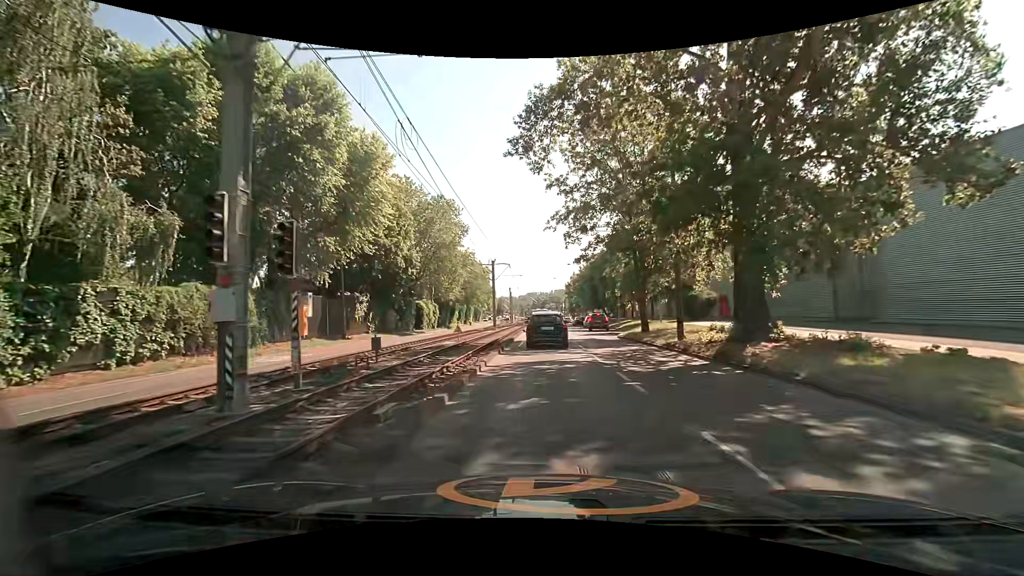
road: secondary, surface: asphalt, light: Day
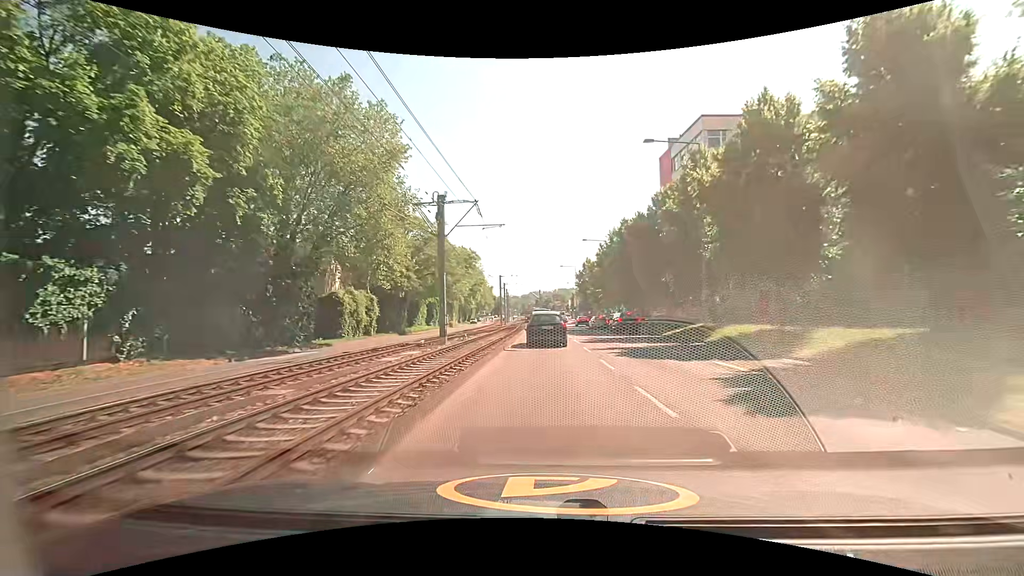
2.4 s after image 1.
(-0.2, +30.1) m; -1°
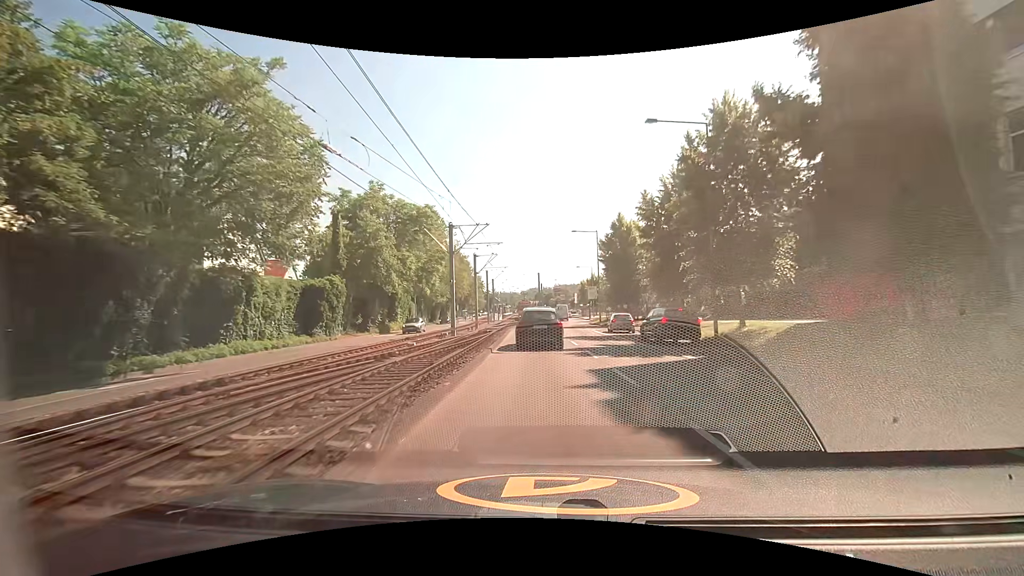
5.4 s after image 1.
(0.0, +39.4) m; 0°
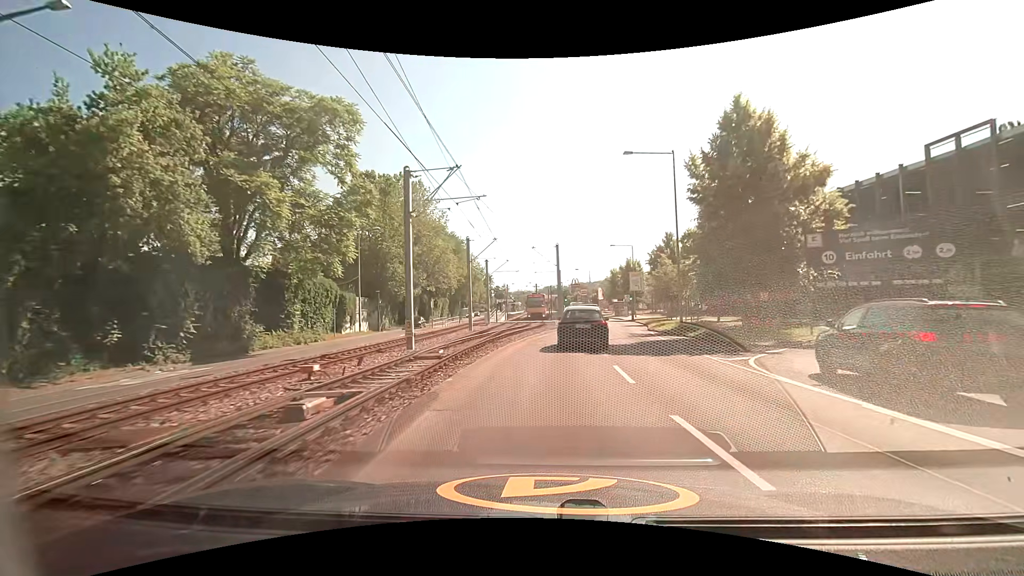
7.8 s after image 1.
(-0.6, +29.8) m; -2°
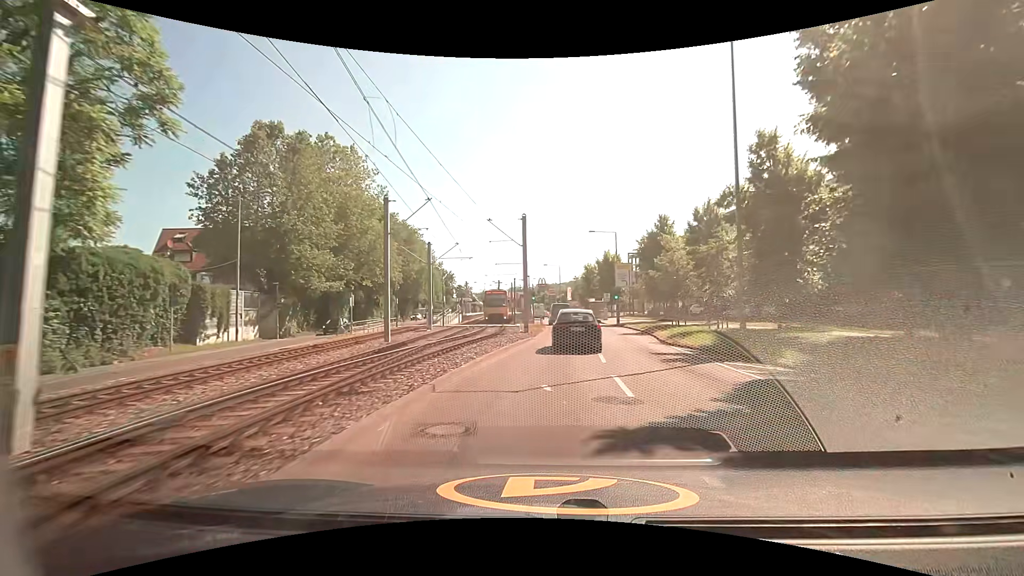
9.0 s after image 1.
(+0.4, +14.2) m; +4°
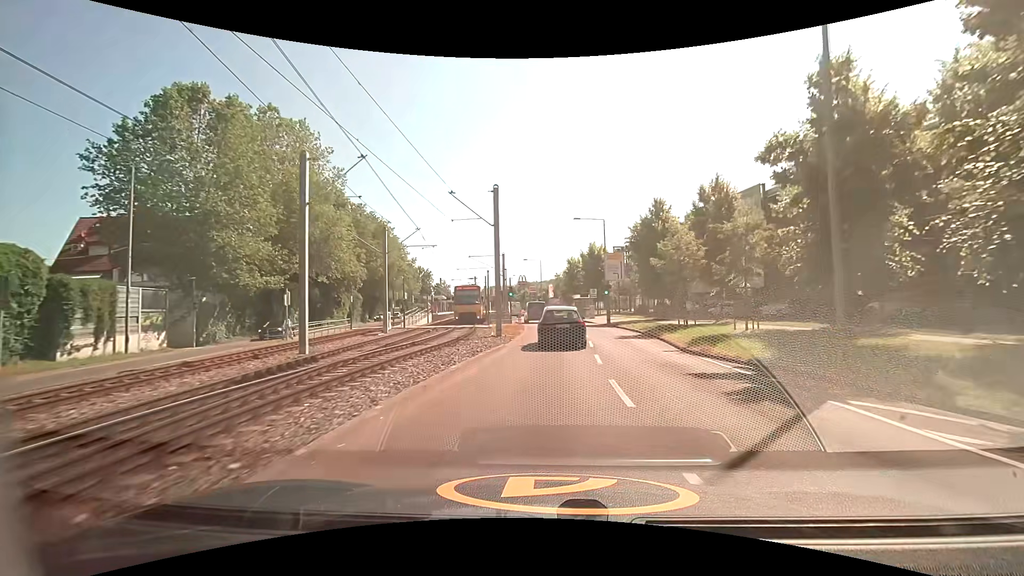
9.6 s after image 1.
(+0.2, +7.0) m; +3°
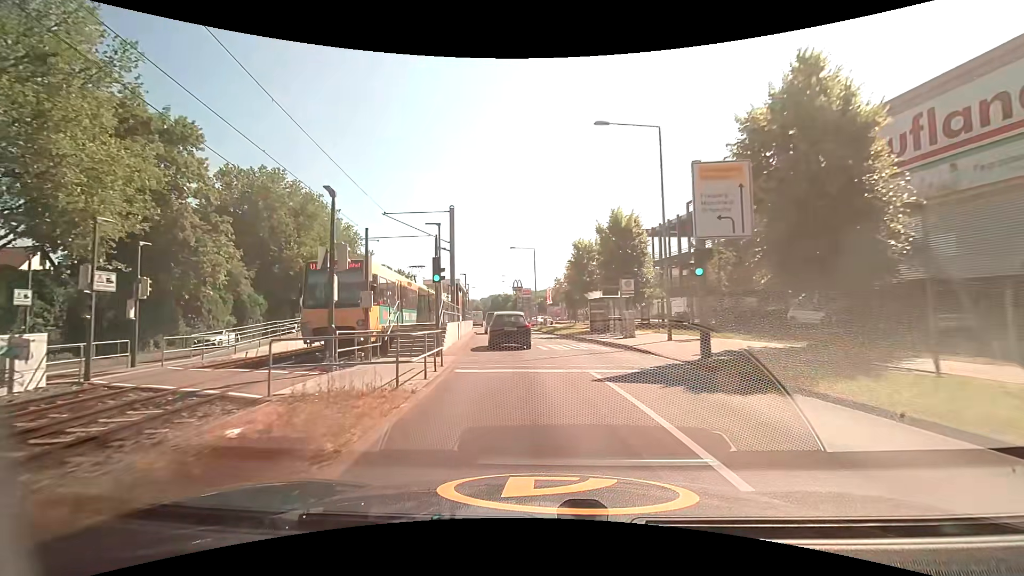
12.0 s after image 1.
(+0.8, +27.1) m; +1°
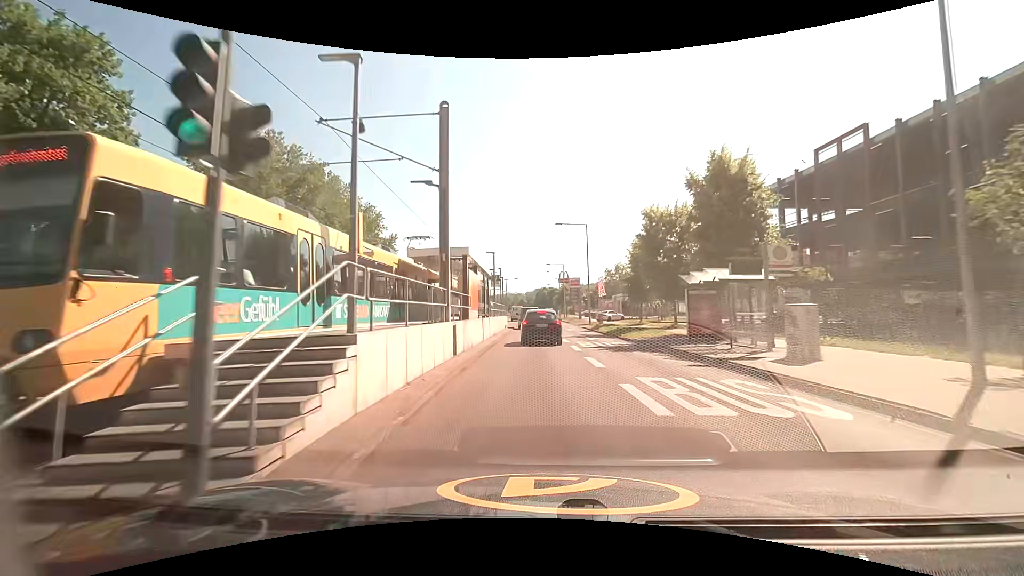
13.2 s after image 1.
(-0.8, +13.3) m; -7°
(0, +10) (0, +20) (0, +30) (0, +40) (-1, +50) (-2, +60) (-3, +70) (-4, +80) (-4, +90) (-4, +100) m
